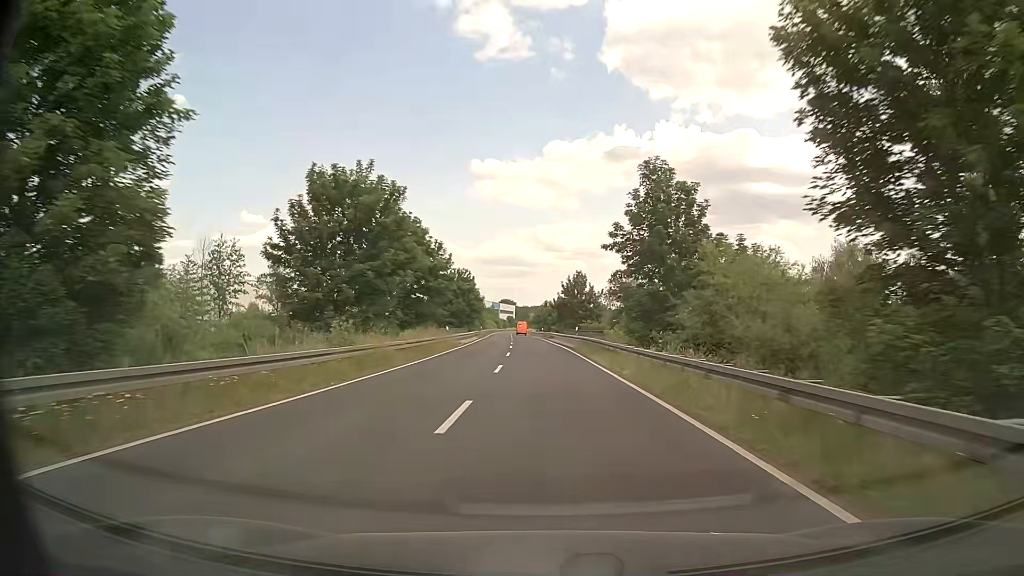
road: secondary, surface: asphalt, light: Day
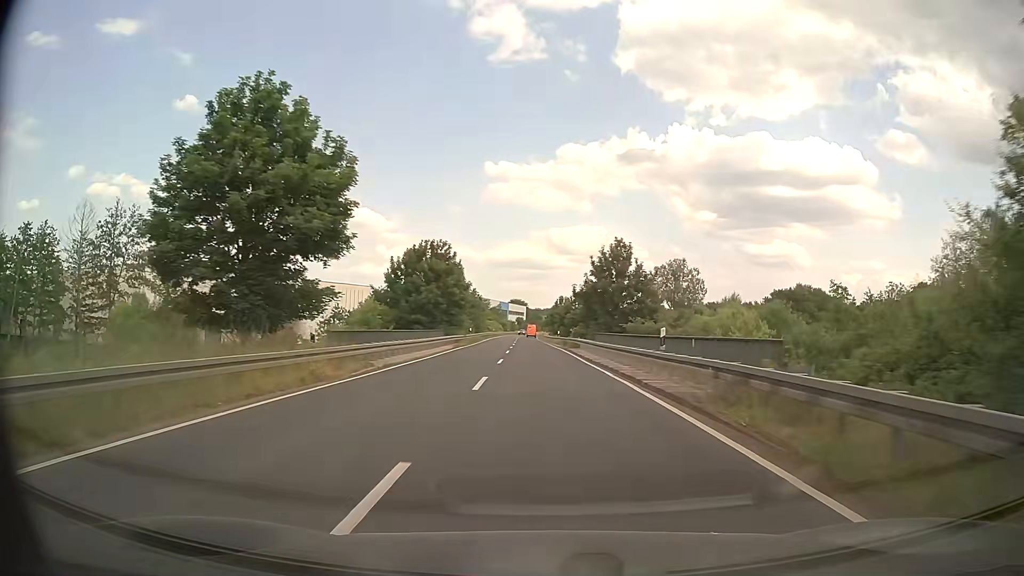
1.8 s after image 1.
(-0.4, +30.1) m; -1°
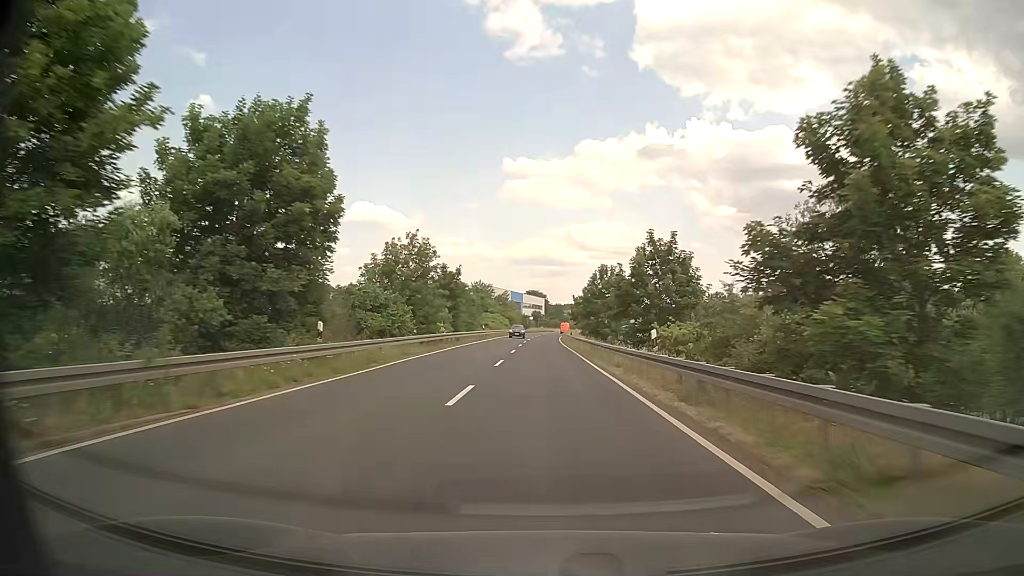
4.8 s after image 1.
(-0.5, +50.8) m; -2°
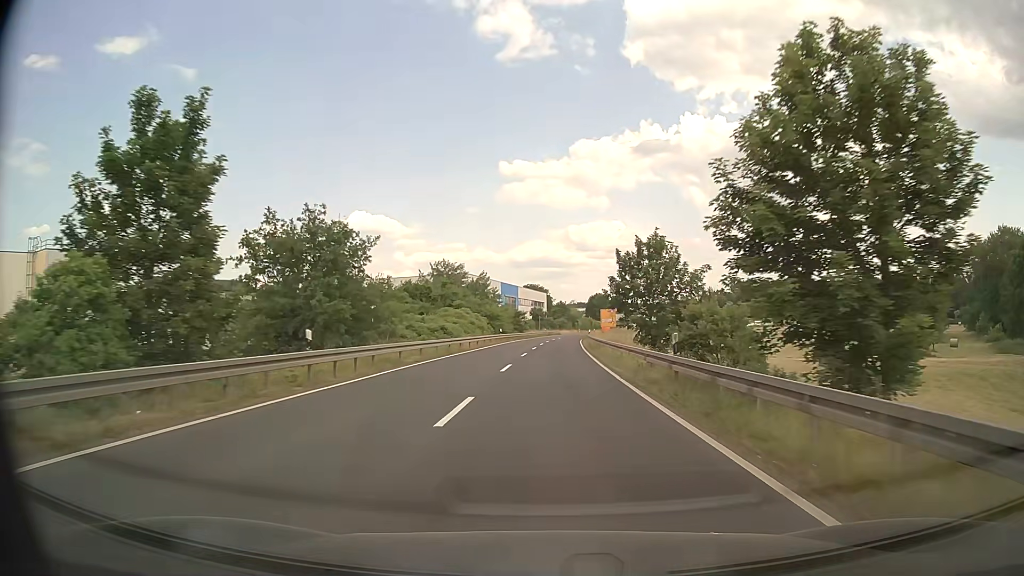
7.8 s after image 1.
(+0.1, +50.4) m; 0°
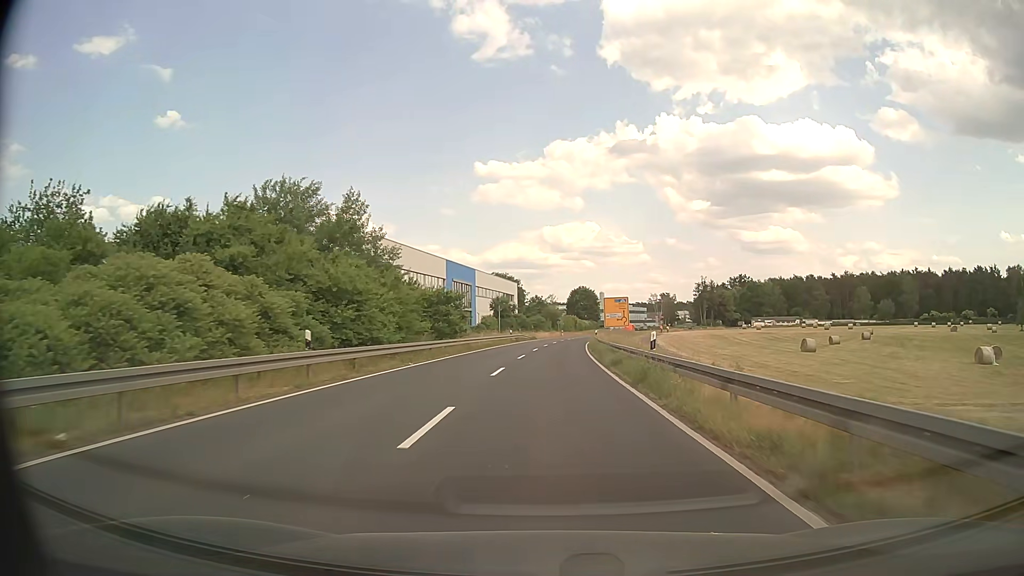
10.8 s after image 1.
(+0.9, +49.6) m; +2°
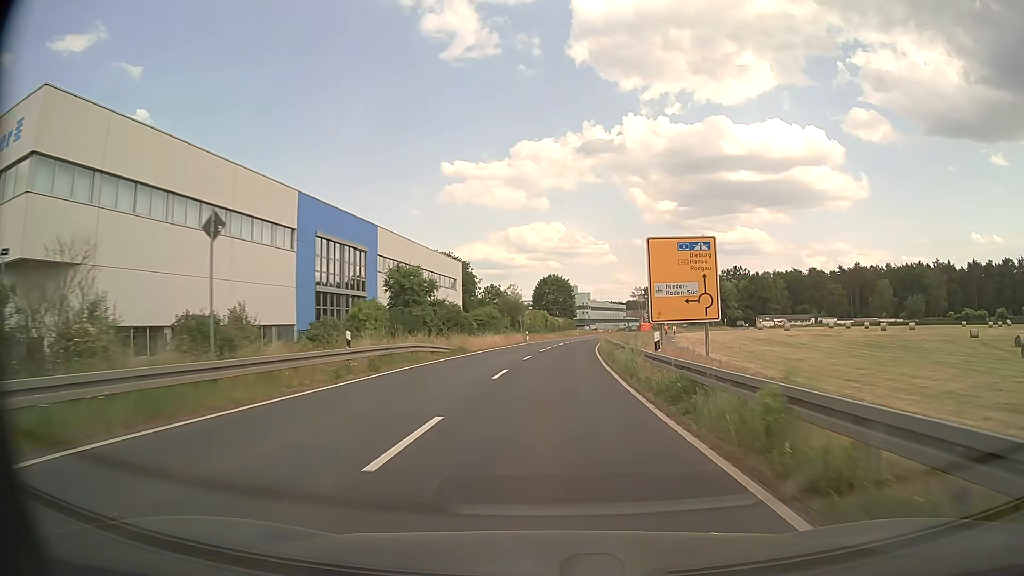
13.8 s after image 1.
(+1.2, +48.9) m; +3°
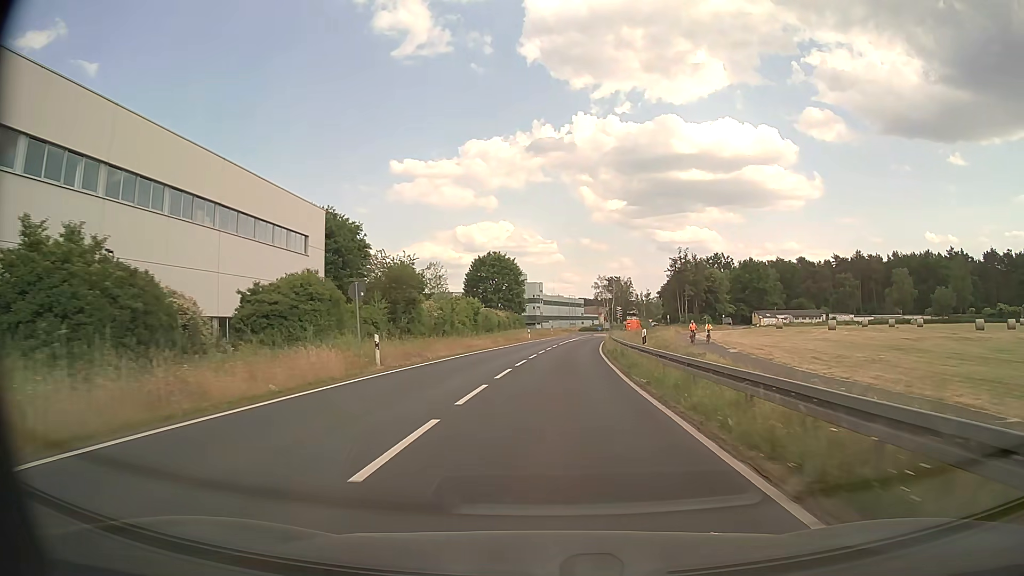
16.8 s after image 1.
(+1.8, +48.1) m; +4°
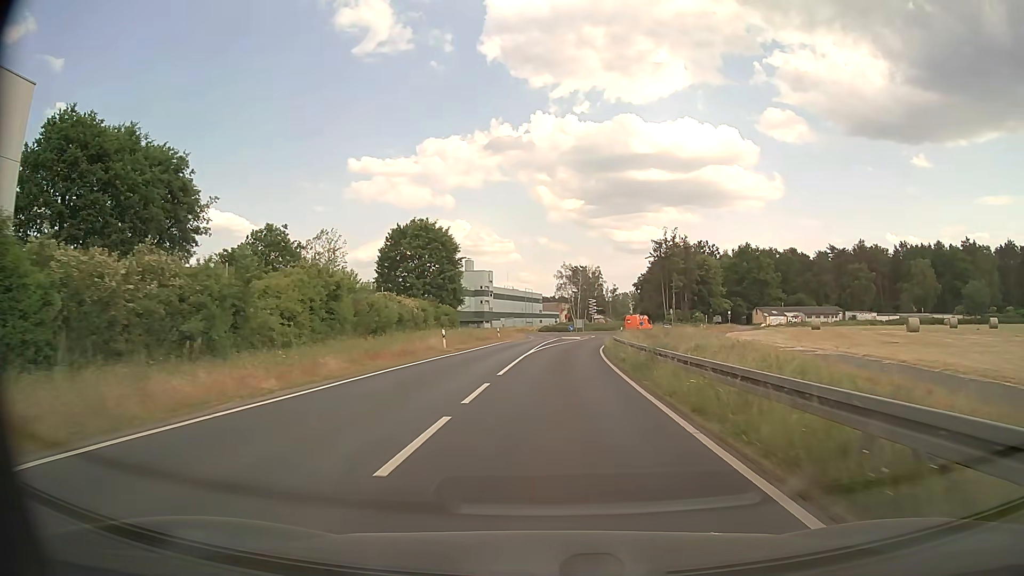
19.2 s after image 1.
(+1.1, +35.8) m; +4°
(0, +10) (0, +20) (+1, +30) (+1, +40) (+3, +50) (+4, +60) (+6, +70) (+7, +80) (+11, +89) (+17, +97) m
